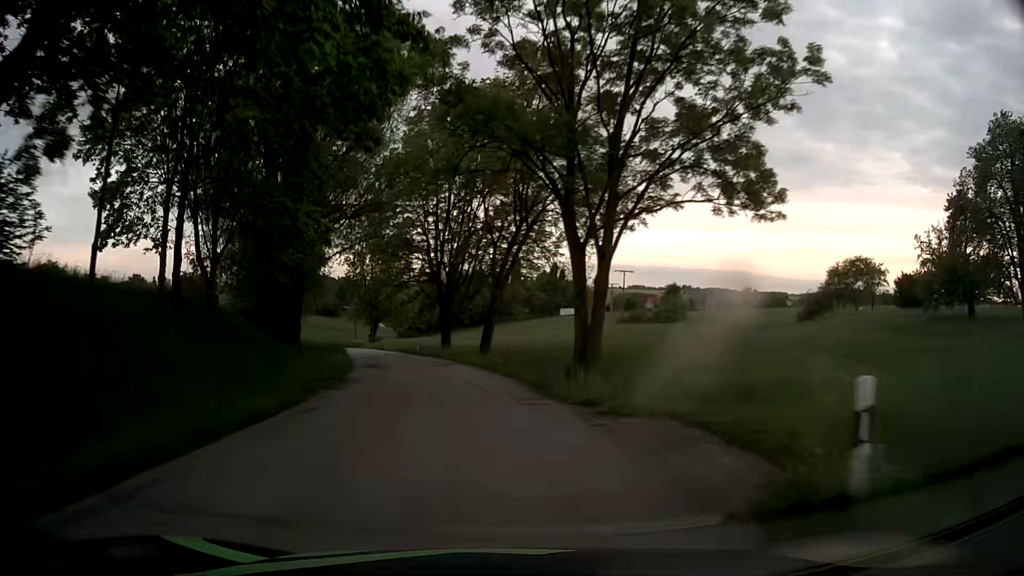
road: tertiary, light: Day
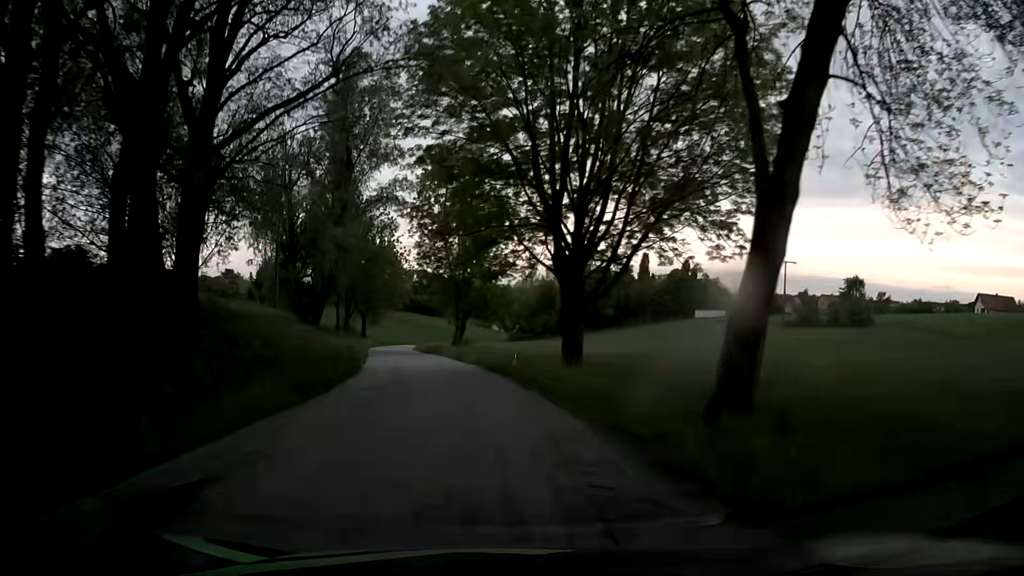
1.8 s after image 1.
(-2.5, +26.9) m; -11°
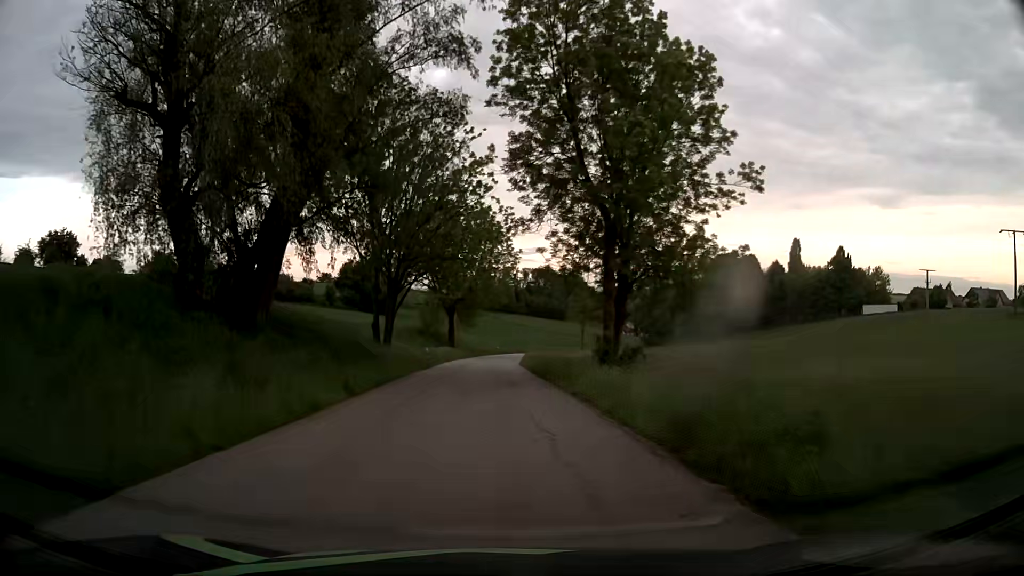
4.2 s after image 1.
(-3.0, +32.7) m; -10°
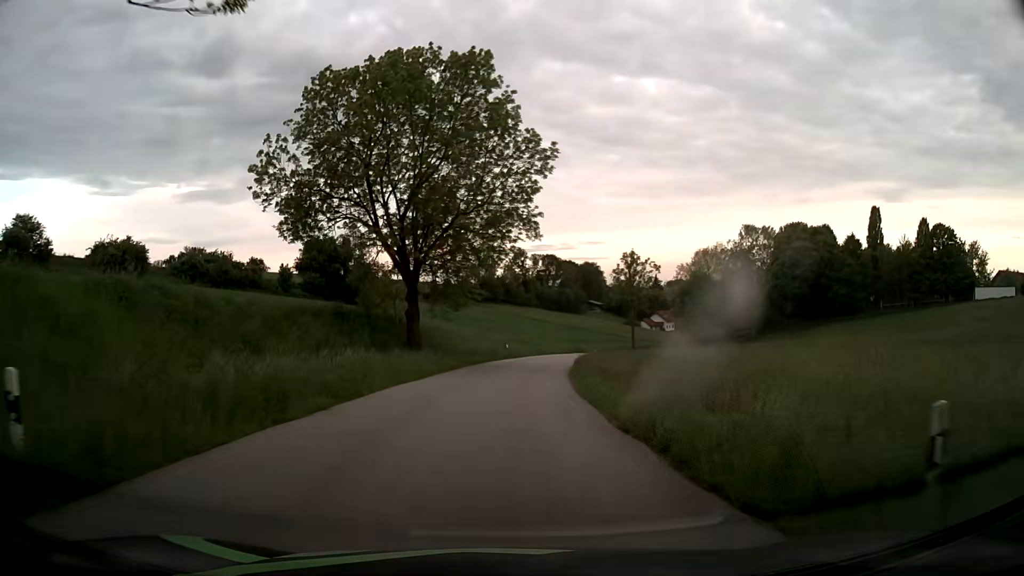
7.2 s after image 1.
(-0.9, +39.1) m; -1°
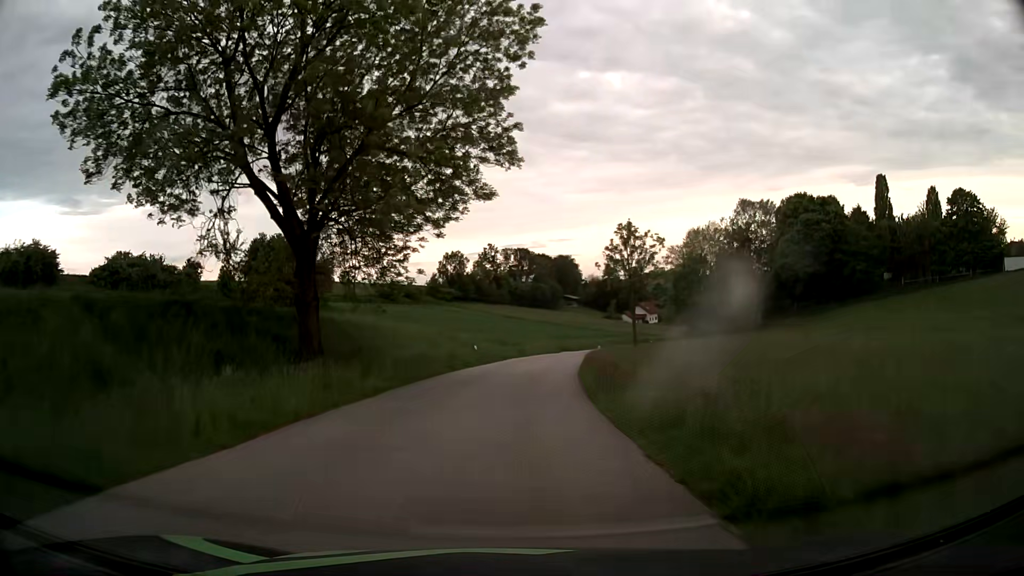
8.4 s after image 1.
(+0.3, +15.5) m; +2°
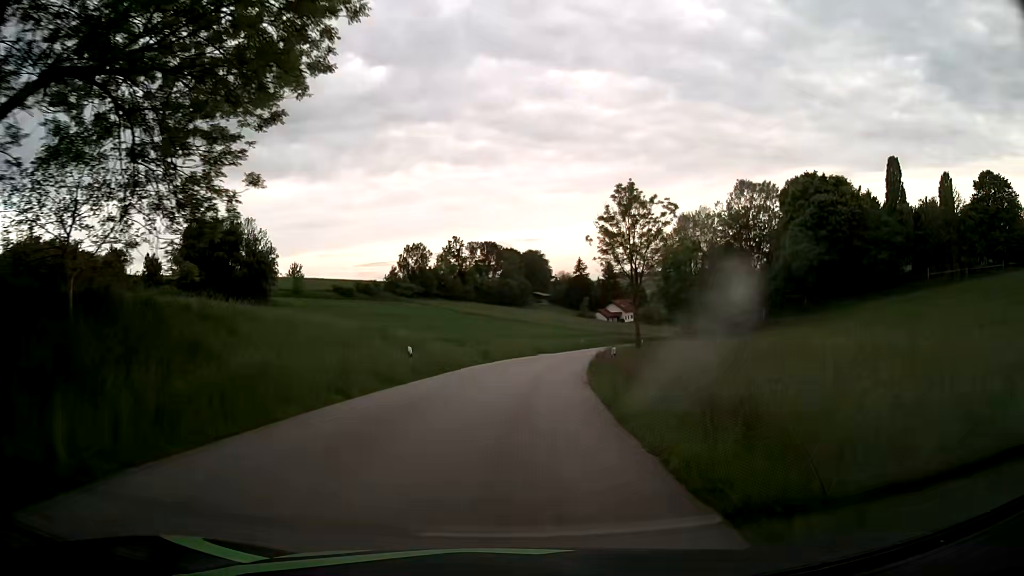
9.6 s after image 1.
(+0.4, +15.4) m; +3°
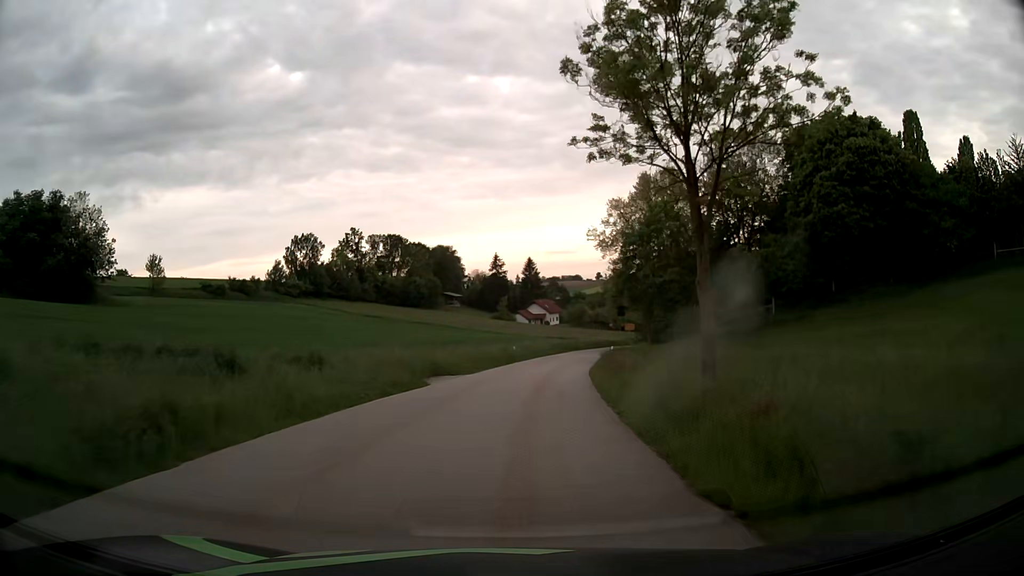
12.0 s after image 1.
(+1.7, +30.5) m; +7°
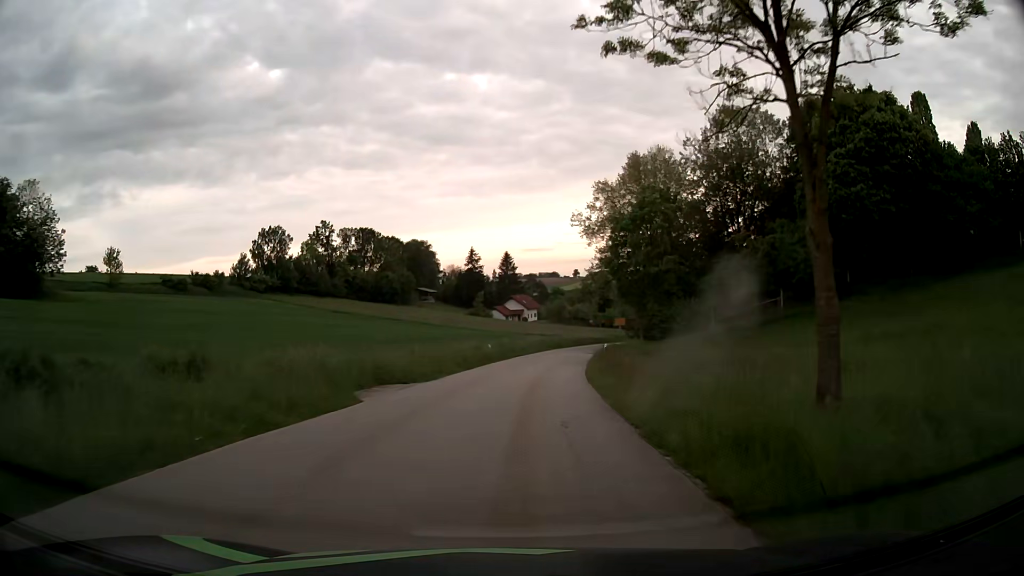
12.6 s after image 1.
(+0.1, +7.6) m; +2°
(0, +10) (+1, +20) (+2, +30) (+3, +40) (+5, +50) (+7, +60) (+9, +69) (+12, +79) (+15, +88) (+18, +98) m
